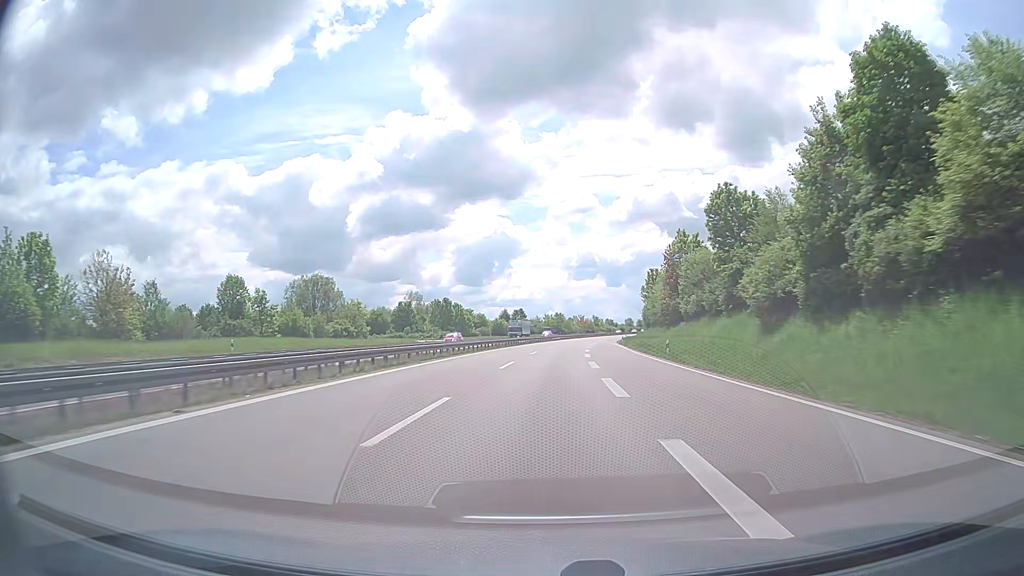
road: trunk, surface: asphalt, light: Day
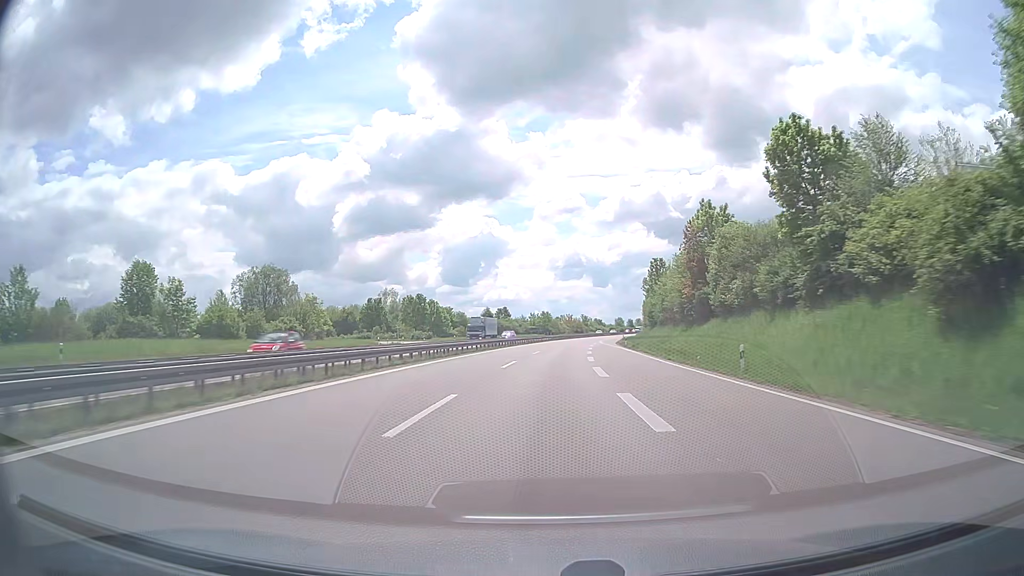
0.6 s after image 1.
(+0.1, +17.4) m; +1°
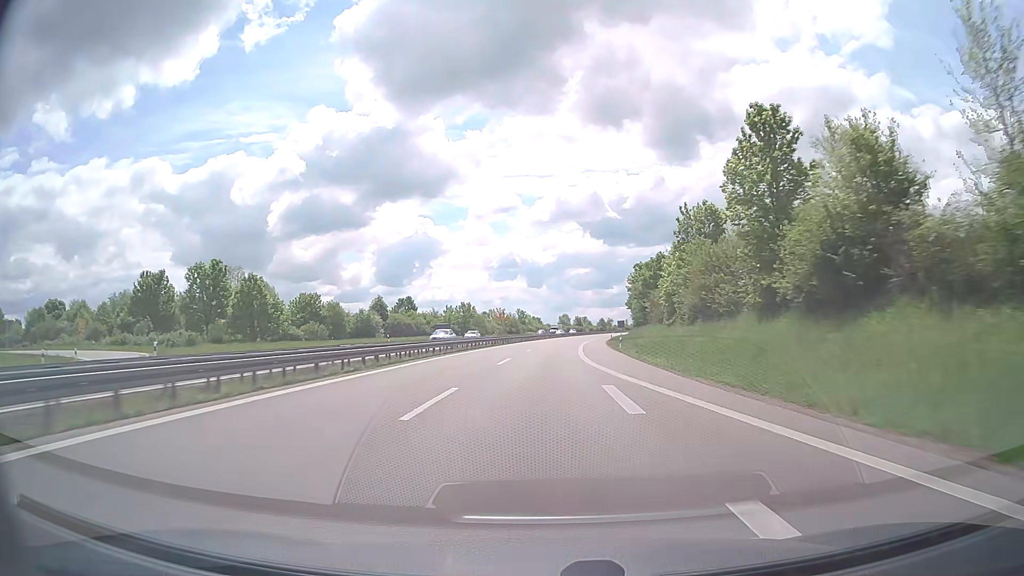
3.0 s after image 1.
(+3.4, +70.5) m; +6°
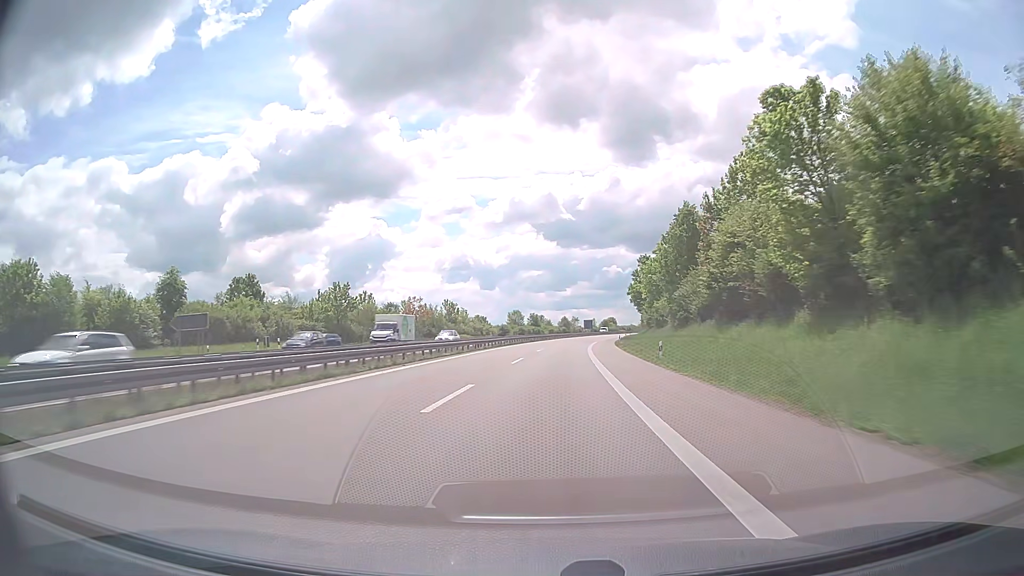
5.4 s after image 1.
(+2.7, +71.0) m; +4°
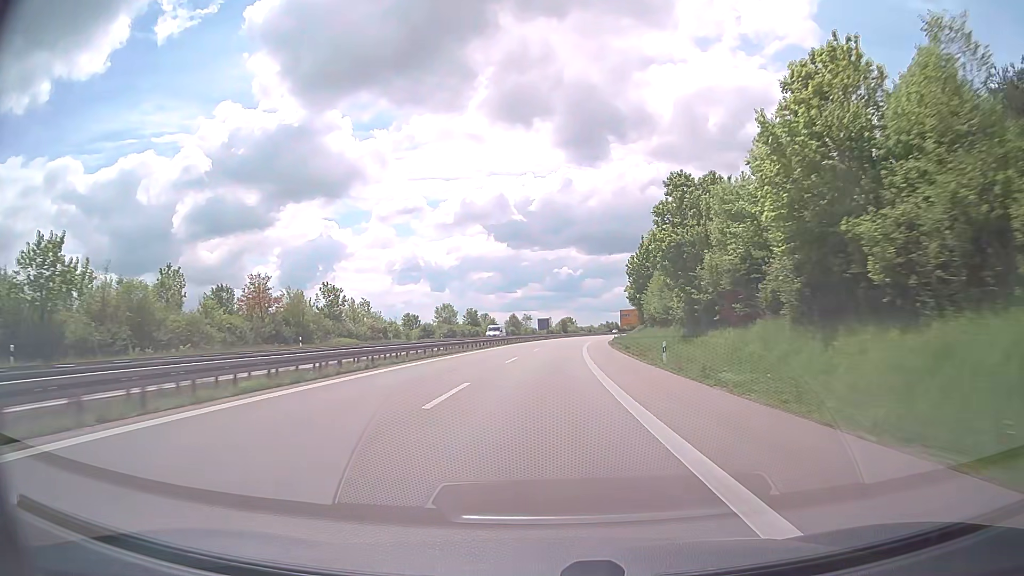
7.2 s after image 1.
(+2.1, +53.4) m; +4°
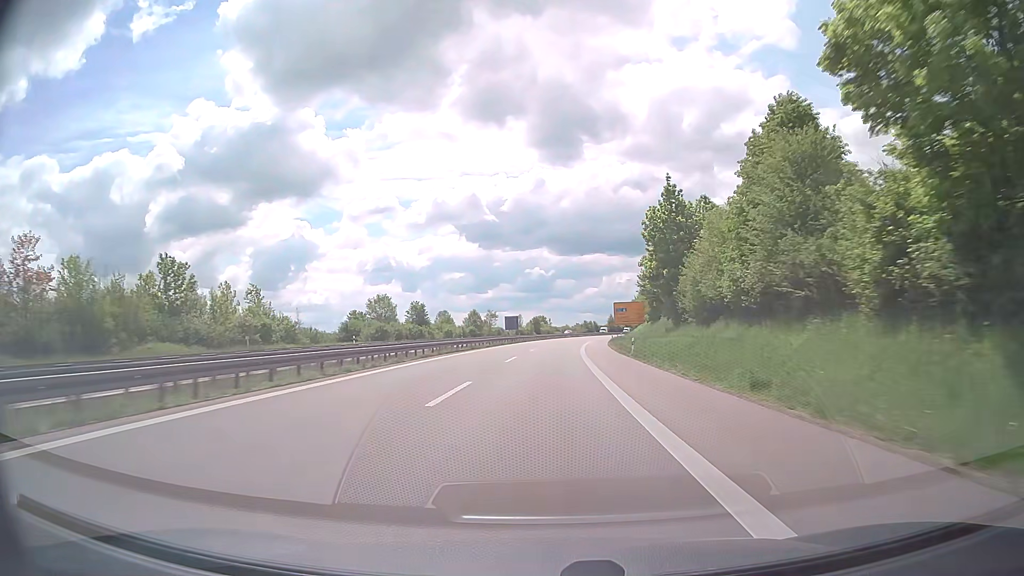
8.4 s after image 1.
(+0.6, +35.6) m; +2°
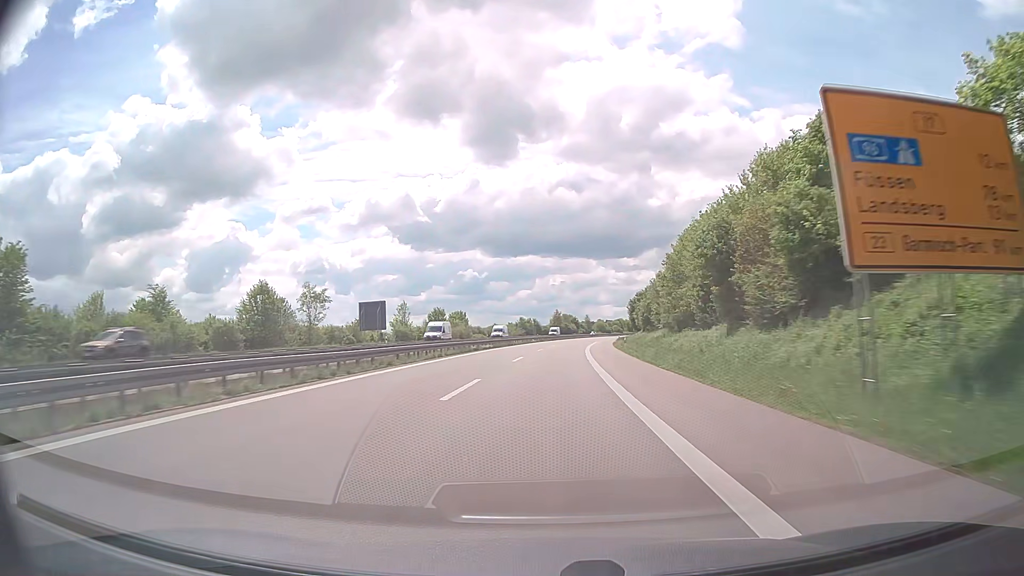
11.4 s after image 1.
(+4.3, +88.8) m; +6°
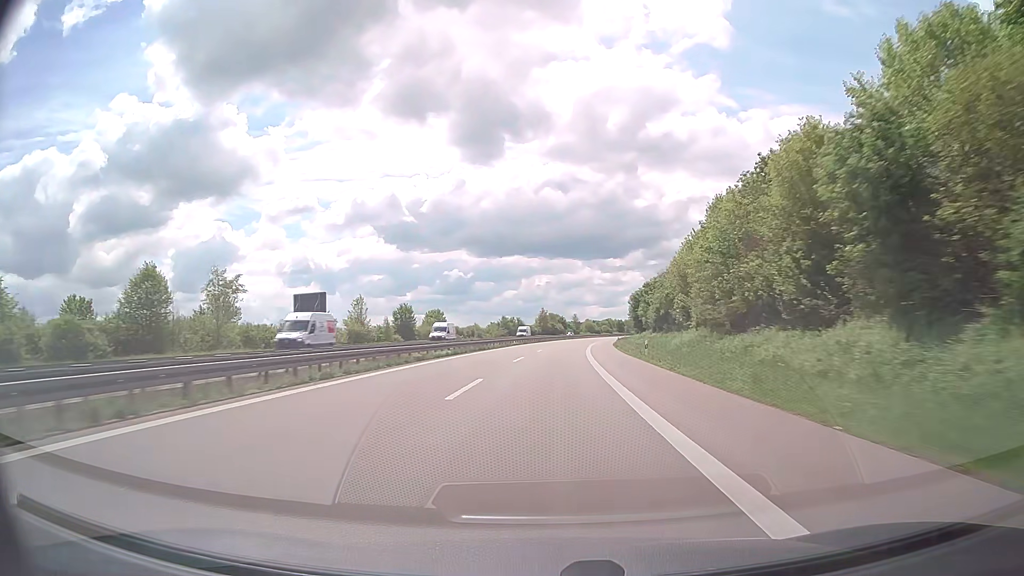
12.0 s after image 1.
(+0.2, +17.8) m; +1°
(0, +10) (0, +20) (+1, +30) (+1, +40) (+1, +50) (+2, +60) (+3, +70) (+4, +80) (+5, +90) (+6, +100) m
